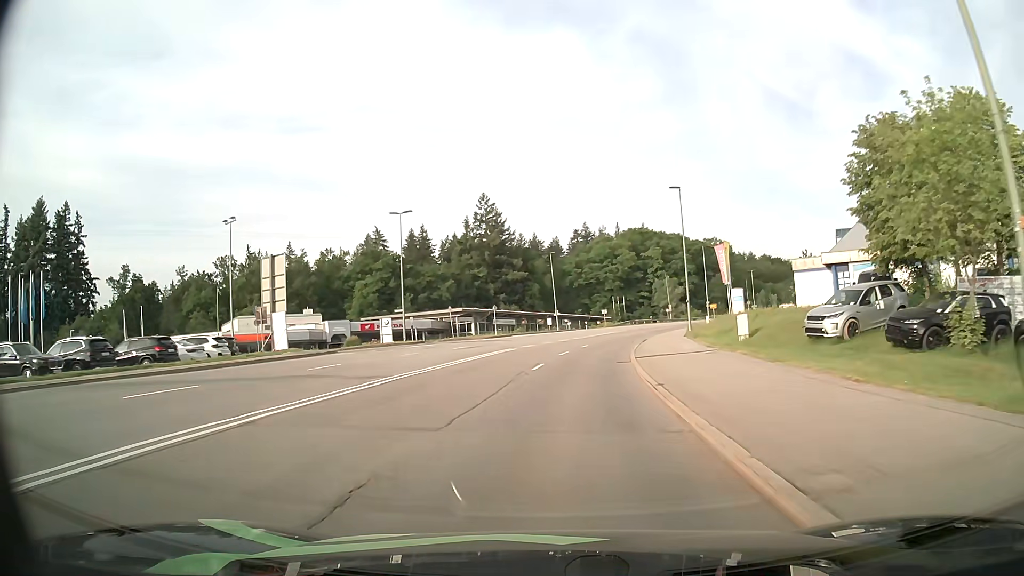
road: secondary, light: Day
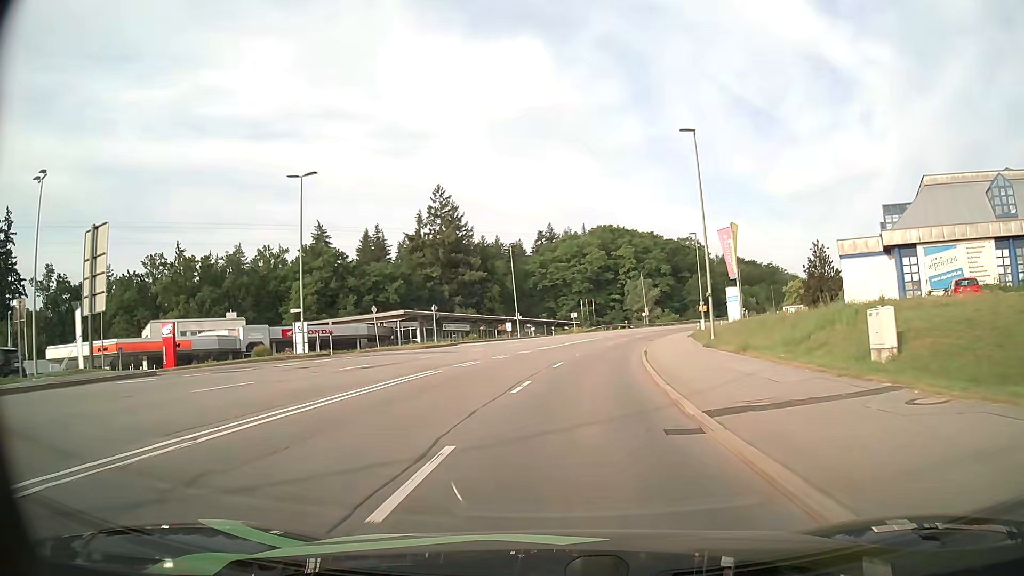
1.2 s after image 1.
(+0.3, +15.4) m; +3°
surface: asphalt
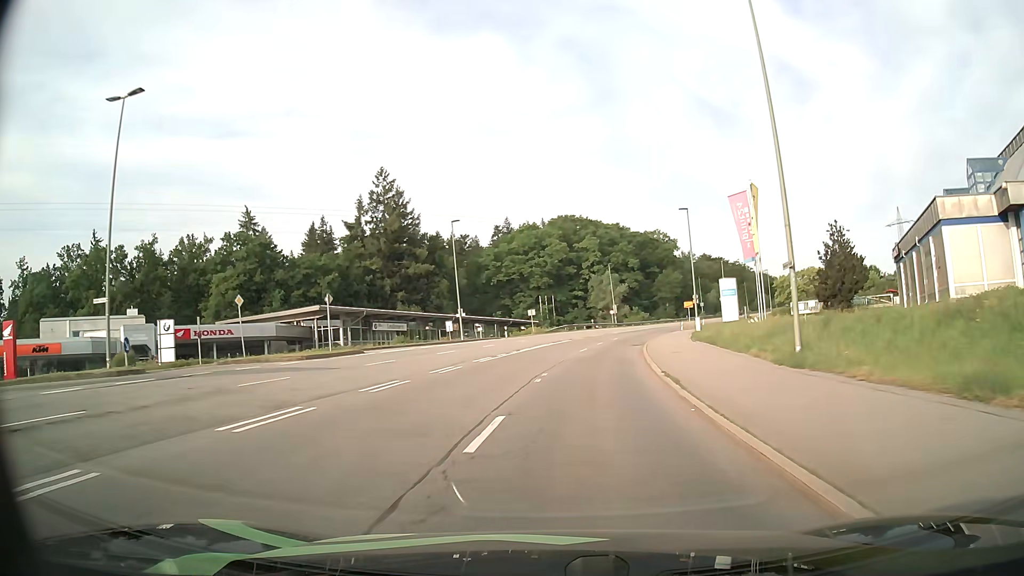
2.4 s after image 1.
(+0.5, +15.3) m; +3°
(0, +10) (+1, +20) (+2, +30) (+3, +40) (+5, +50) (+8, +59) (+10, +69) (+13, +78) (+17, +88) (+21, +97) m
